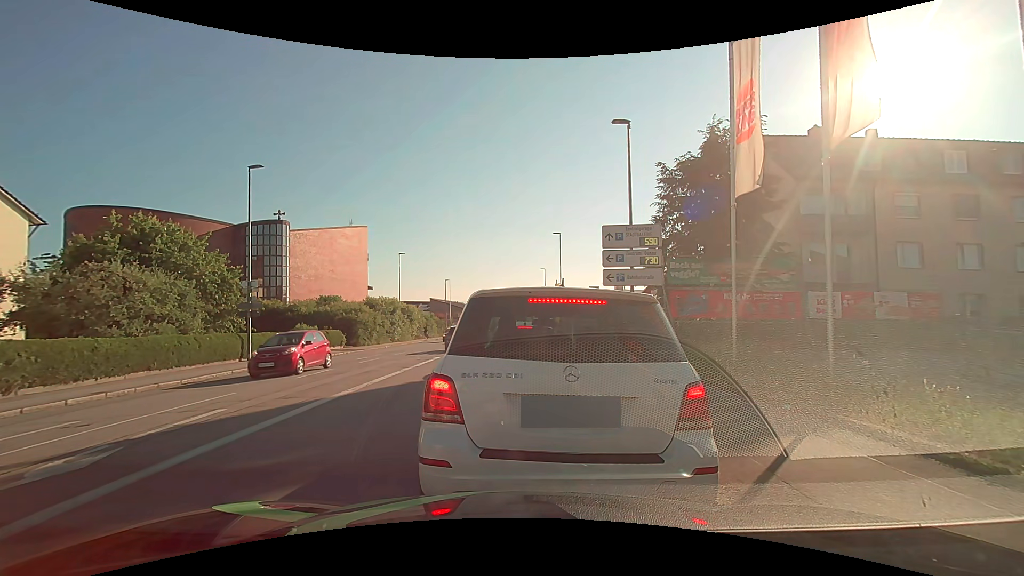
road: tertiary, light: Day
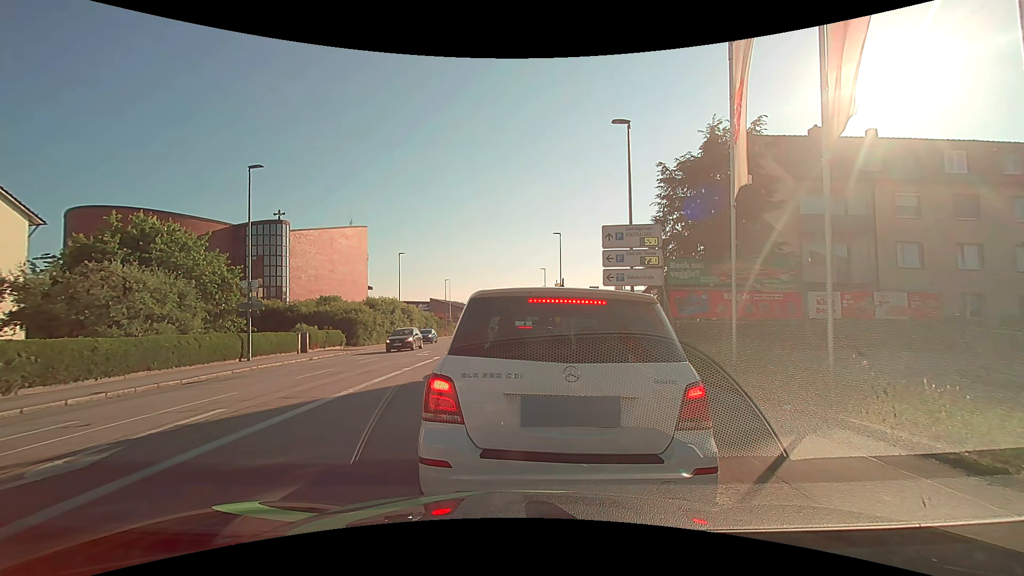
(0.0, 0.0) m; 0°
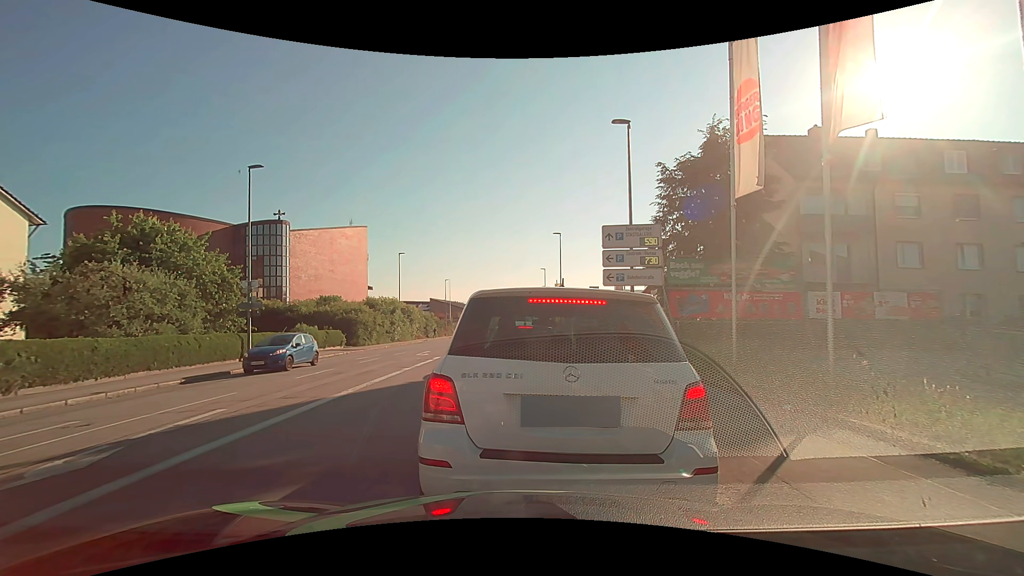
(0.0, 0.0) m; 0°
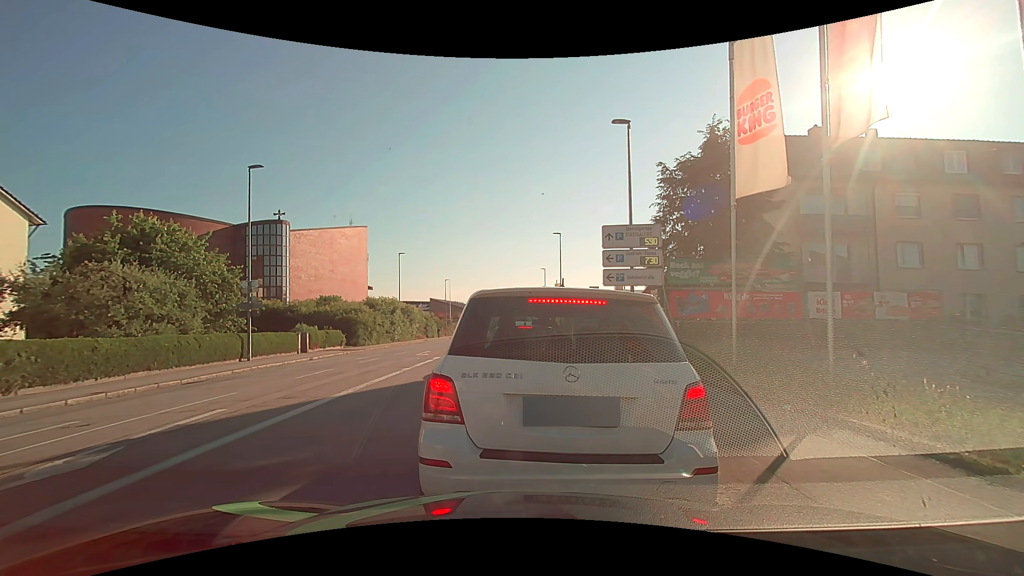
(0.0, 0.0) m; 0°
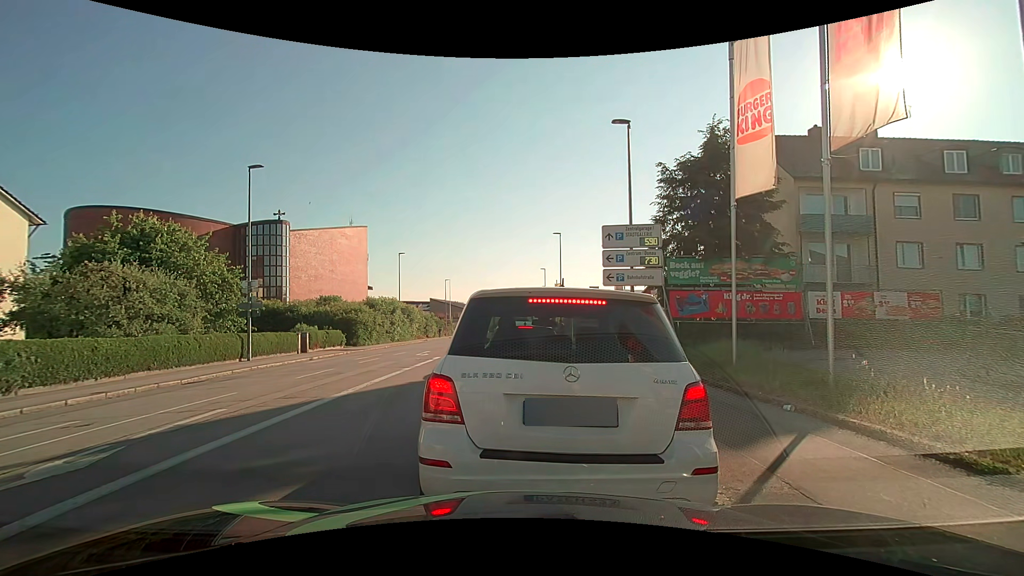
(0.0, 0.0) m; 0°
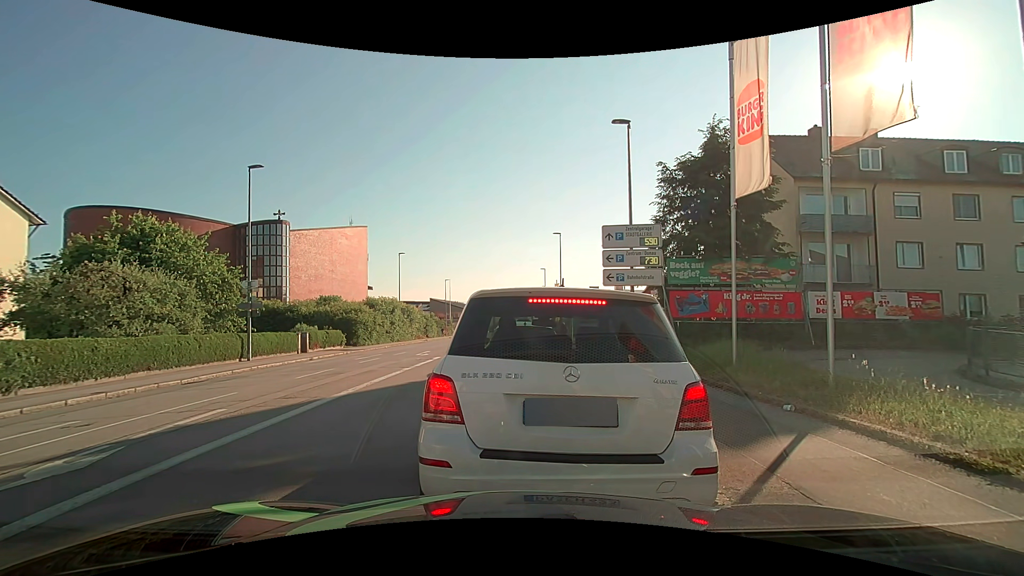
(0.0, 0.0) m; 0°
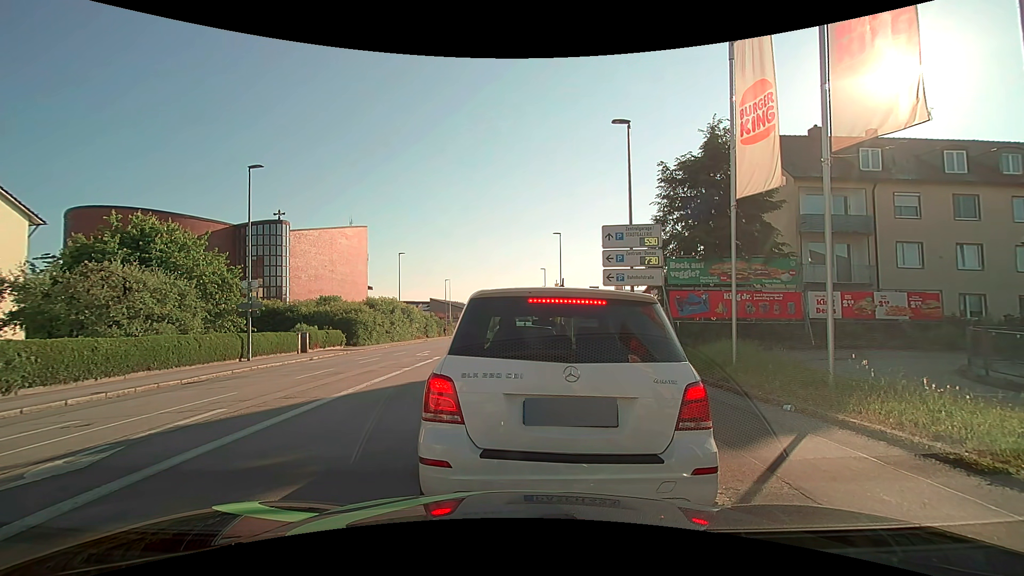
(0.0, 0.0) m; 0°
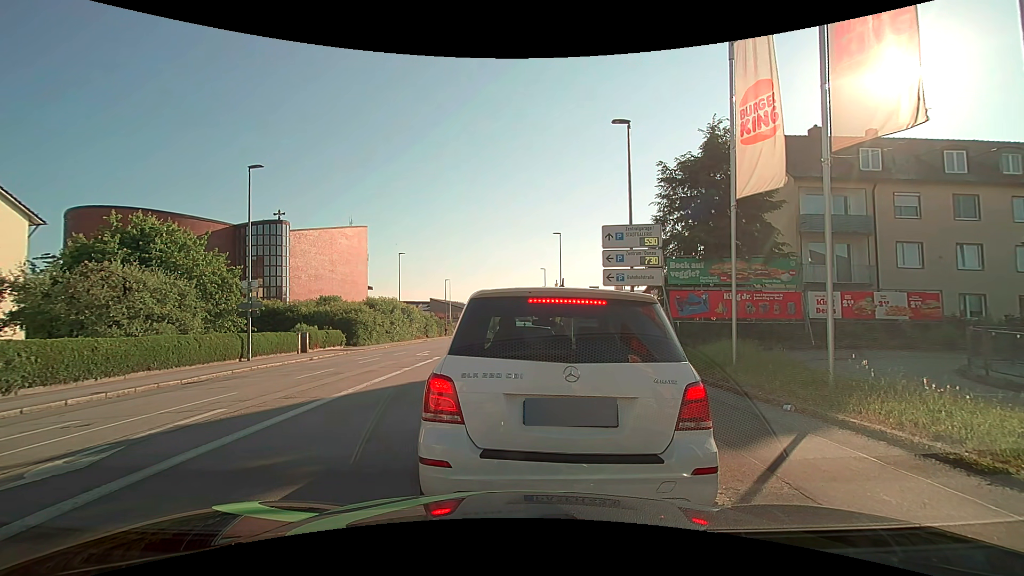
(0.0, 0.0) m; 0°
